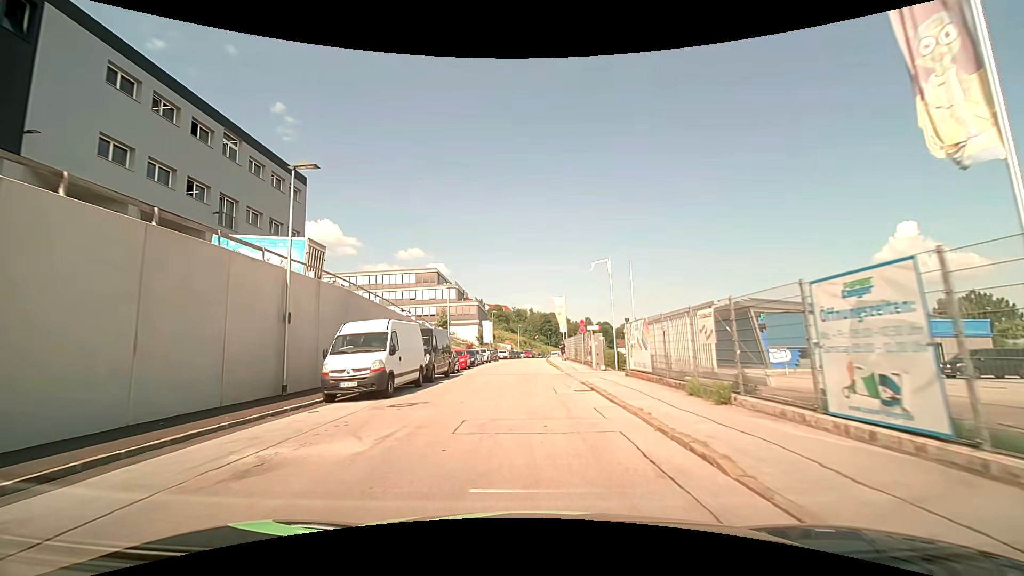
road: residential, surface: asphalt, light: Day
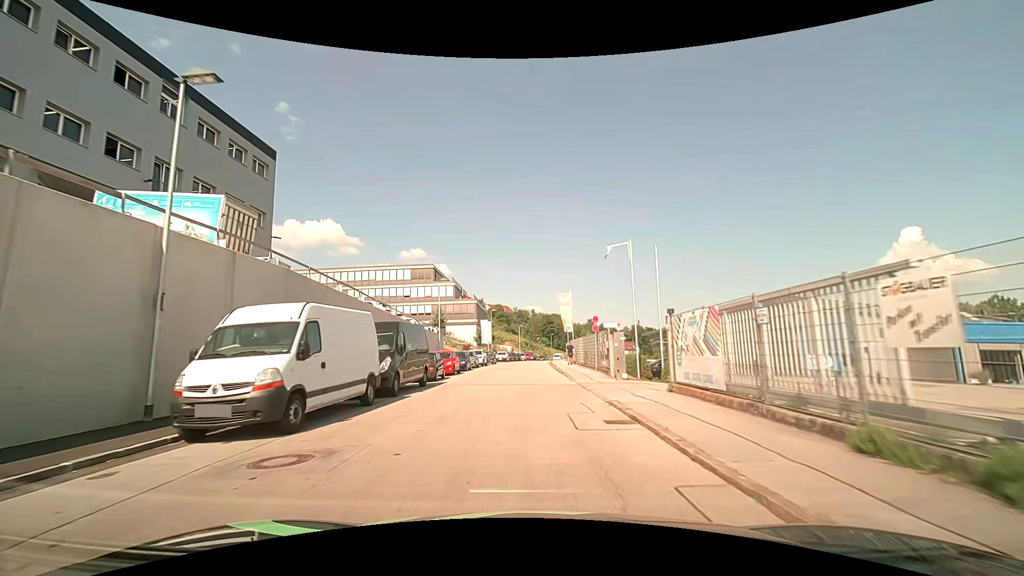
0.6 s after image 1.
(0.0, +6.1) m; -1°
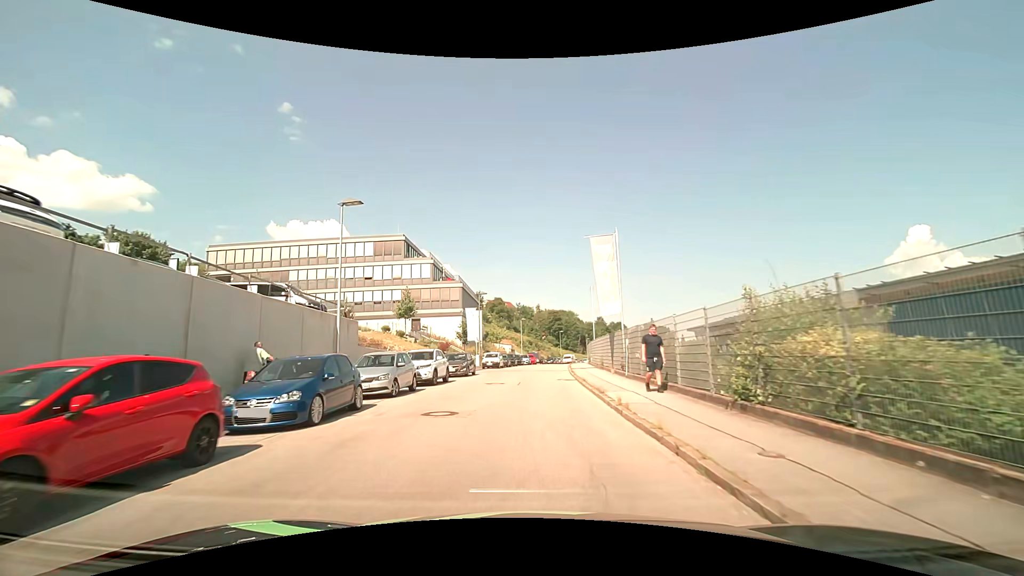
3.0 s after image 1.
(+0.1, +25.2) m; -1°
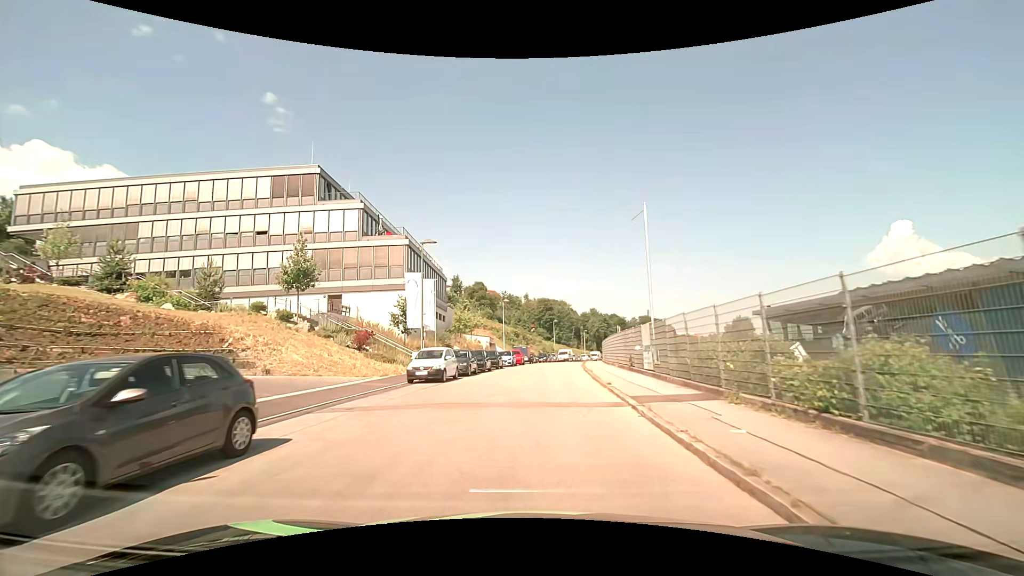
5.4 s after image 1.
(+0.4, +25.2) m; +1°
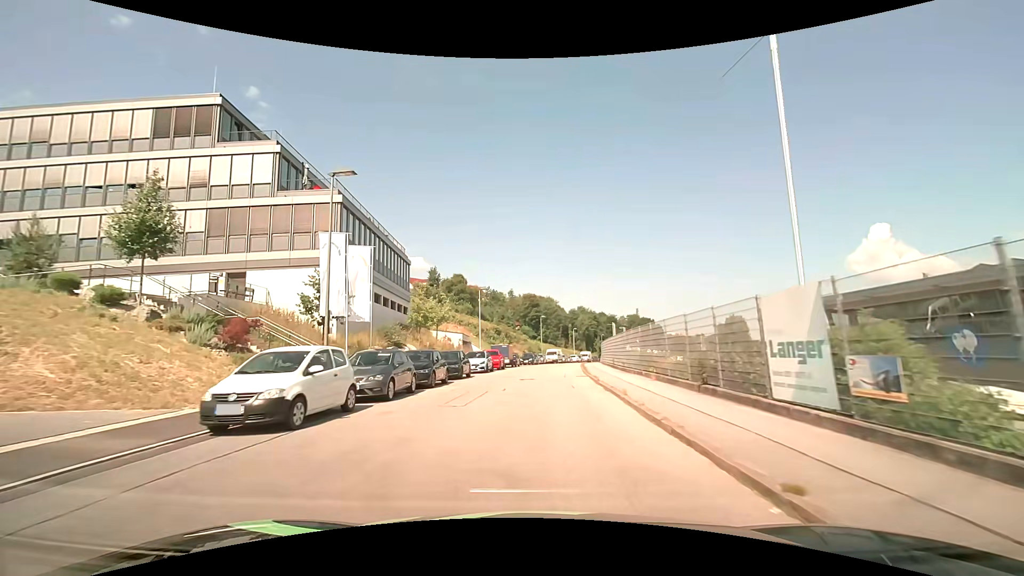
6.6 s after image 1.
(+0.3, +12.5) m; +2°
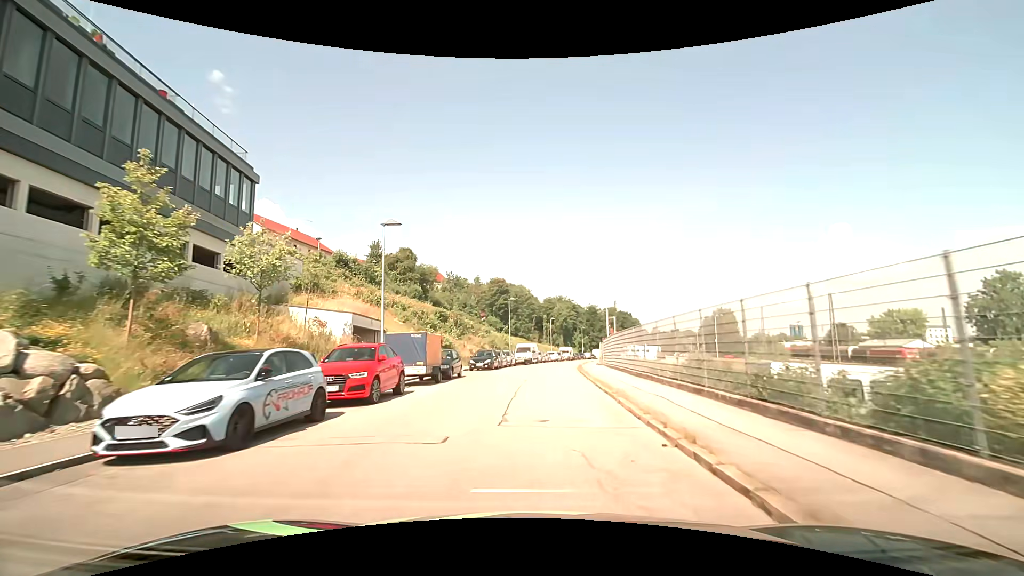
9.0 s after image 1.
(+0.9, +25.2) m; +3°
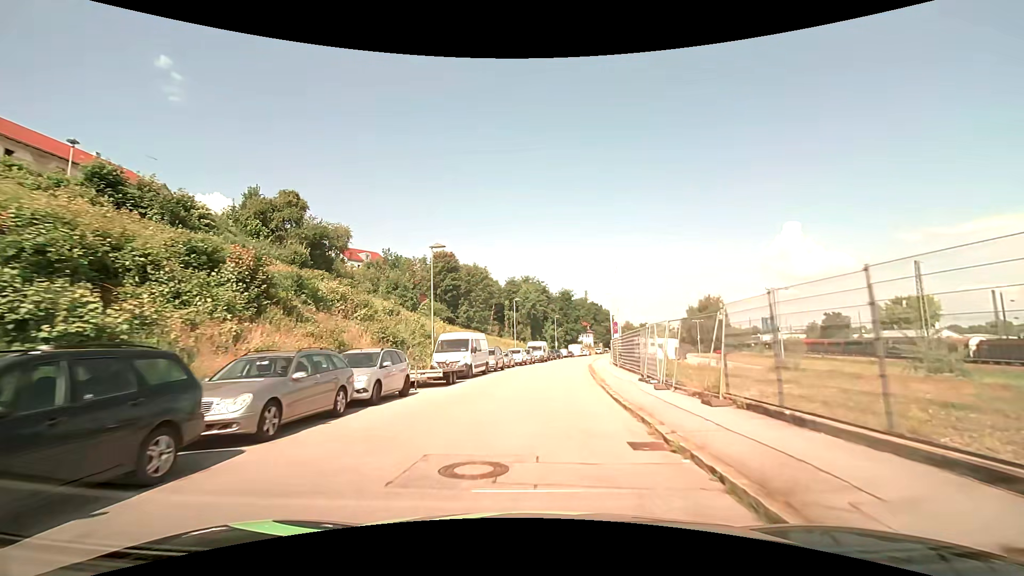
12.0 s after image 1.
(+1.1, +32.3) m; +5°
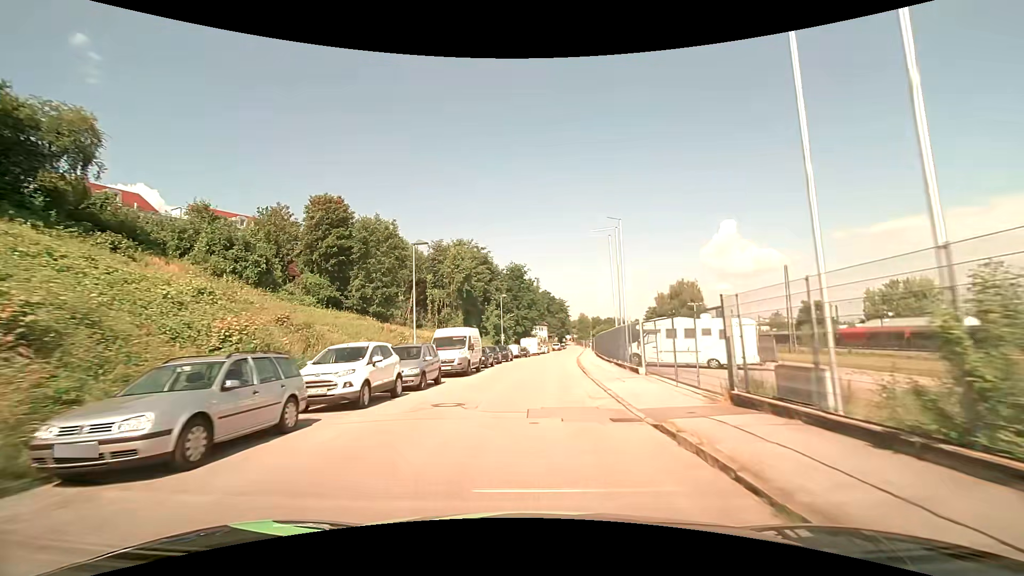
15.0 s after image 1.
(+1.5, +33.8) m; +5°
